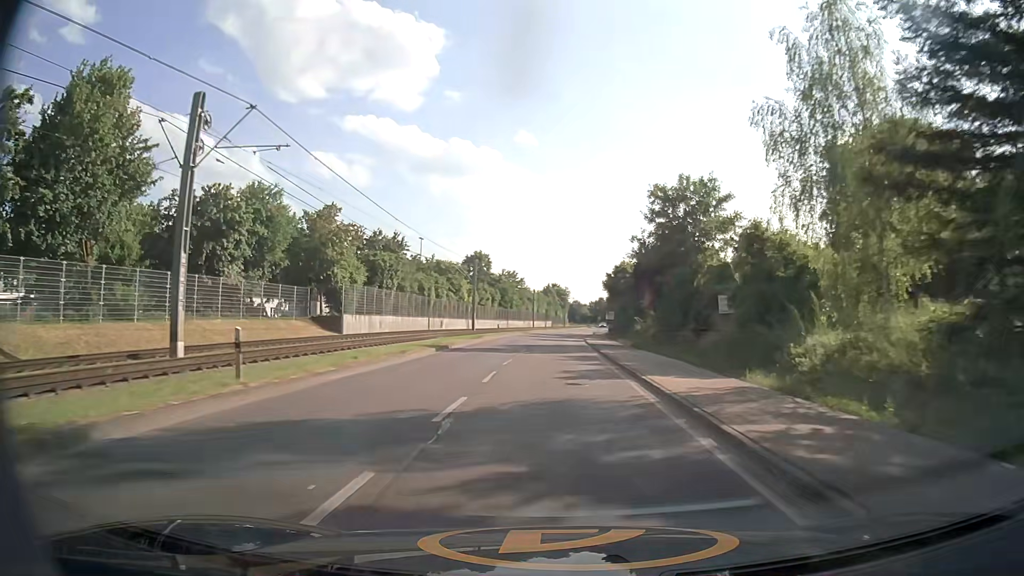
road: secondary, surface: asphalt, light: Day
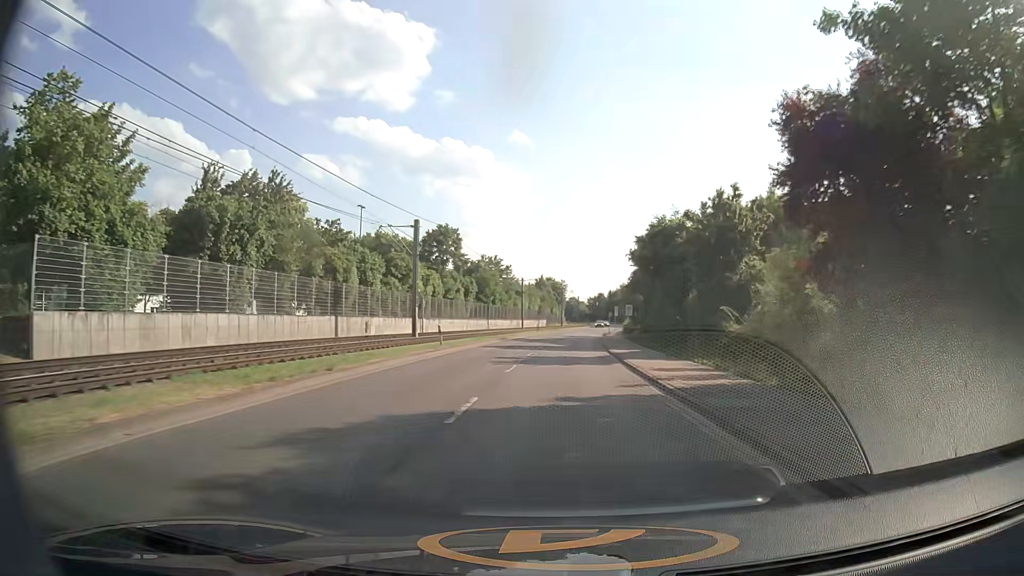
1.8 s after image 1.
(0.0, +30.4) m; 0°
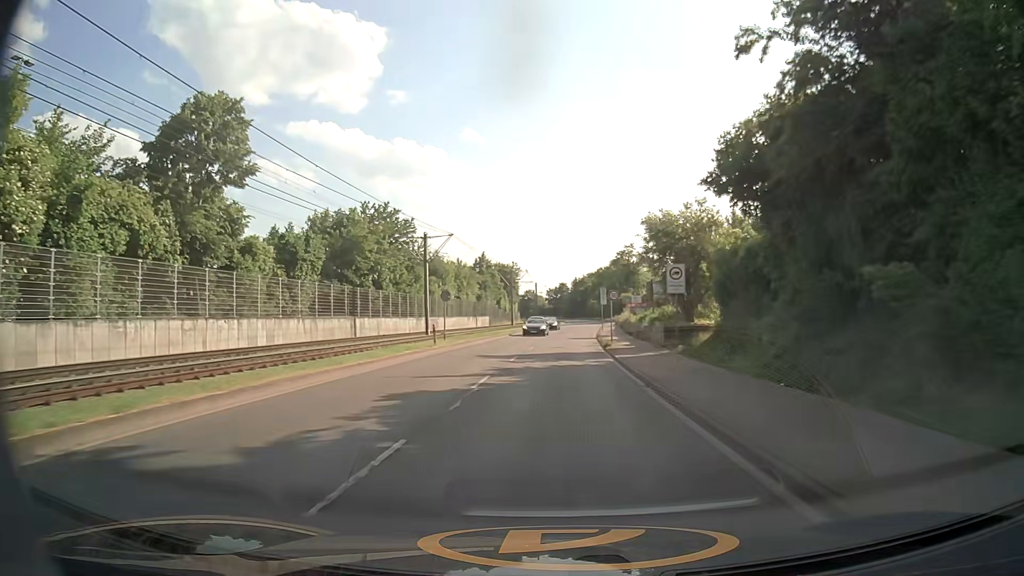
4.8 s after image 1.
(+1.5, +49.5) m; +3°
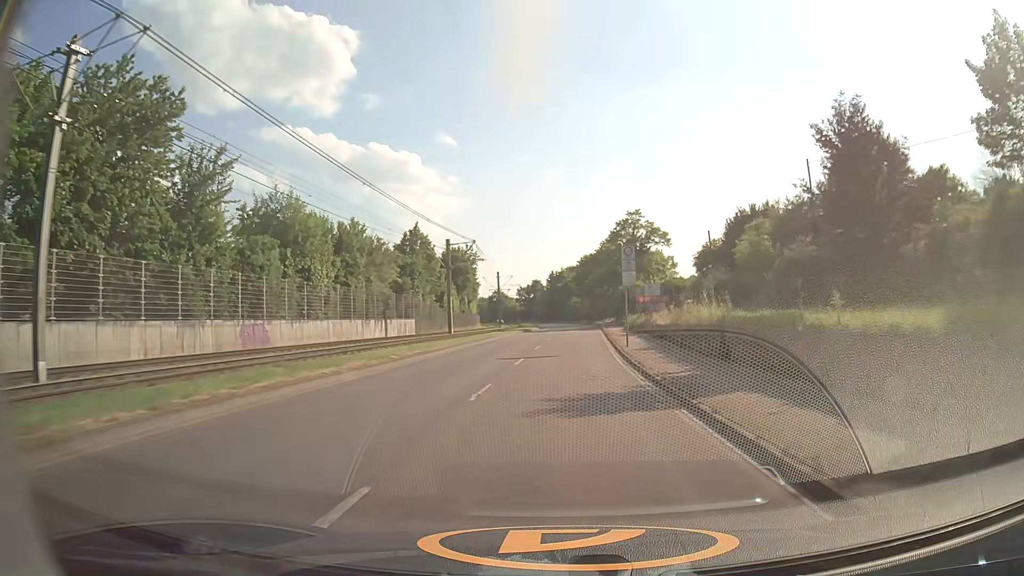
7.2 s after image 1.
(+1.1, +38.5) m; +3°
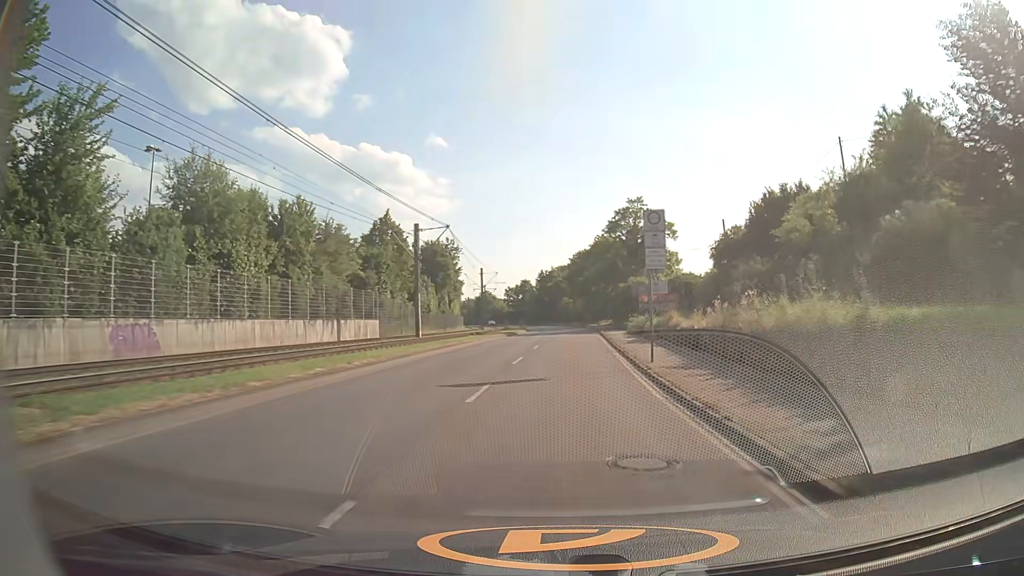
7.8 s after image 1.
(0.0, +9.5) m; 0°
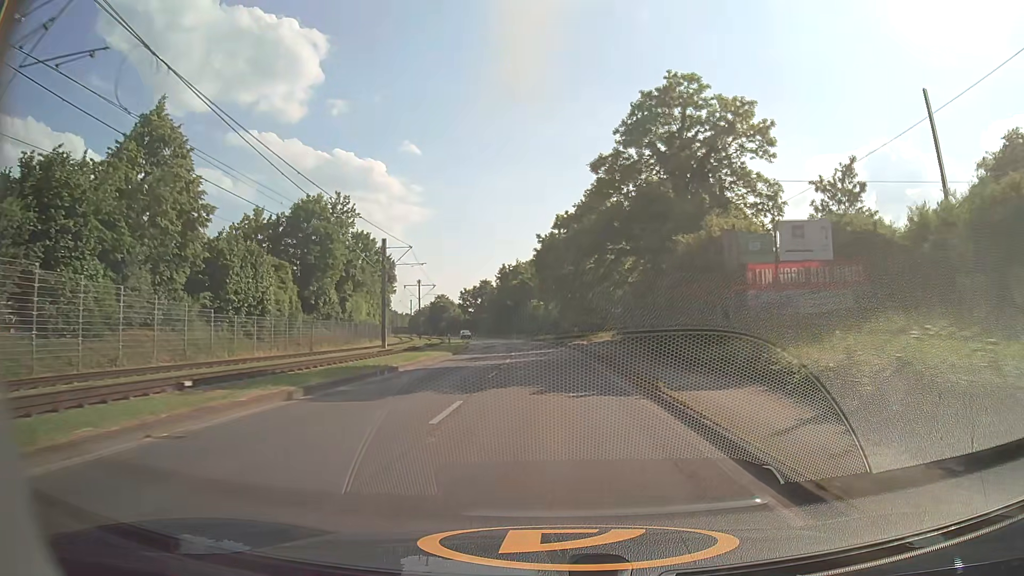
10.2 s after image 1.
(+1.2, +38.0) m; +2°
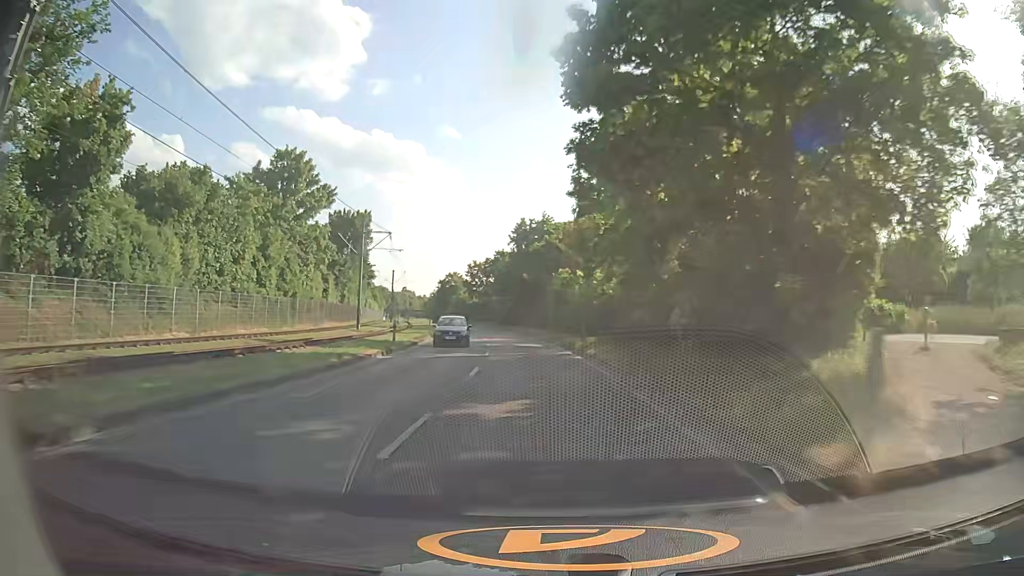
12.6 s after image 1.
(-0.7, +39.7) m; -3°
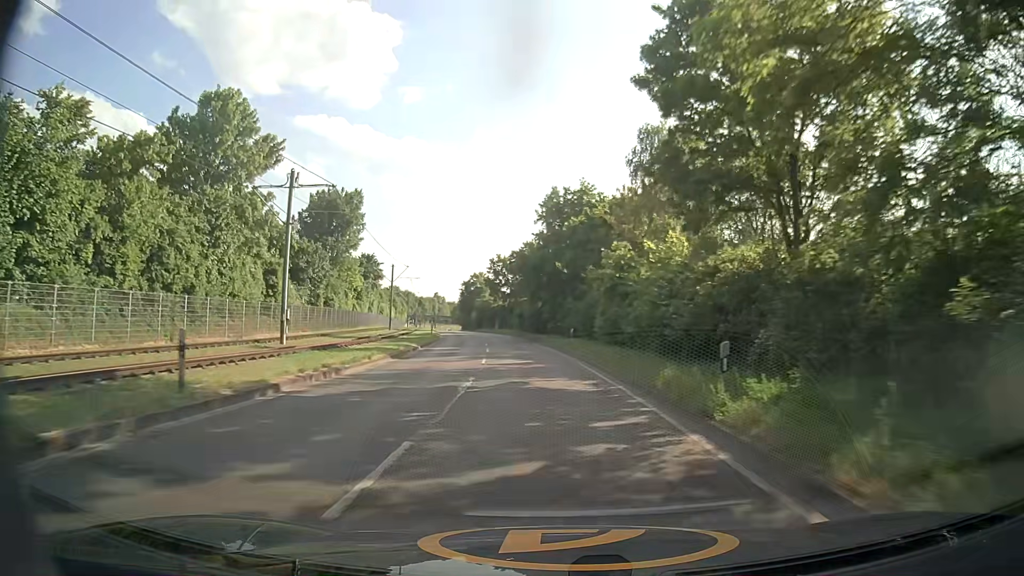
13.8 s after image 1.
(-0.4, +20.2) m; -2°
(0, +10) (-1, +20) (-1, +30) (-2, +40) (-4, +50) (-5, +60) (-7, +70) (-8, +79) (-10, +89) (-12, +99) m
